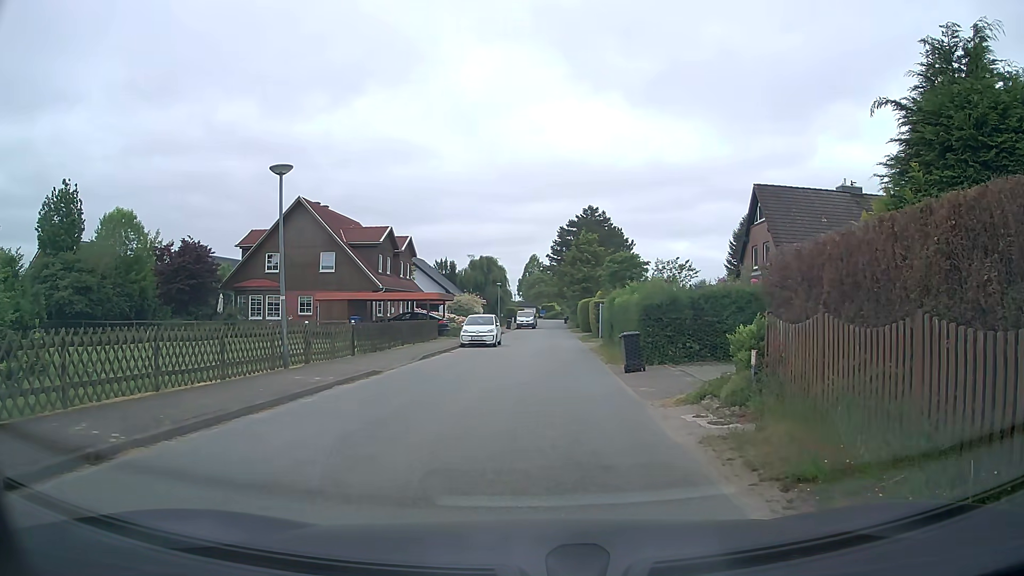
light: Day
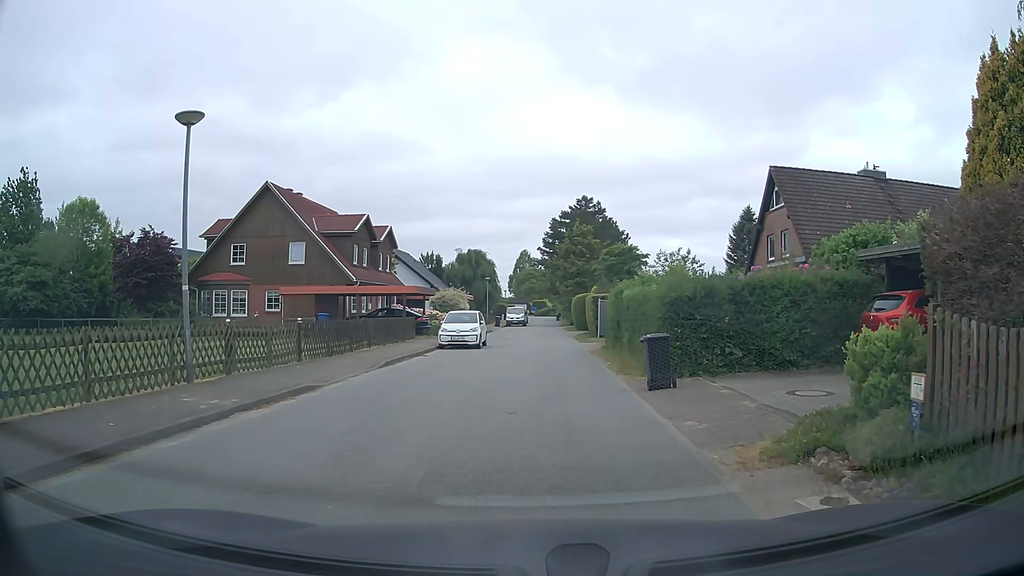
(+0.1, +4.4) m; +2°
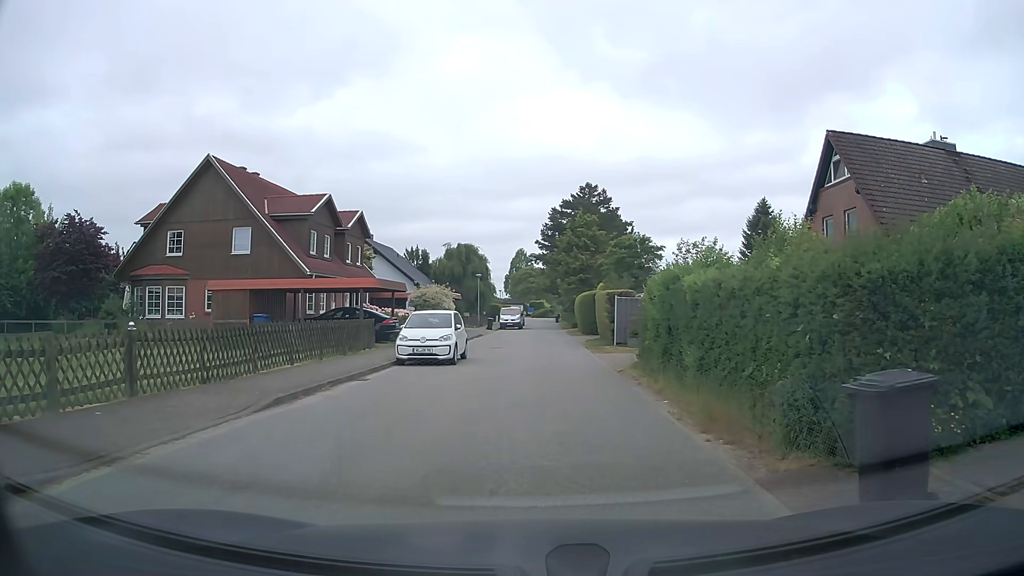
(0.0, +8.0) m; 0°
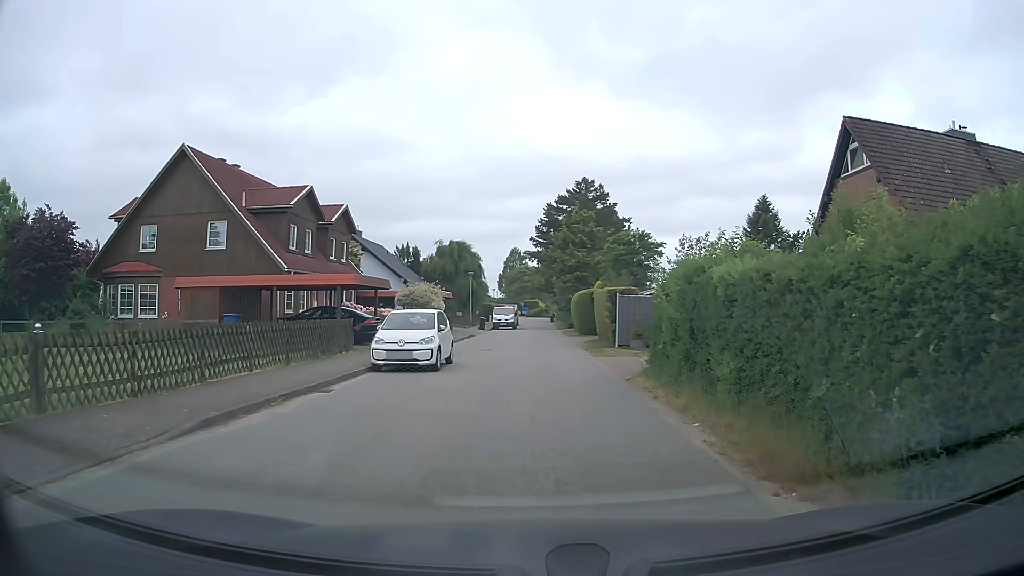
(0.0, +2.3) m; 0°
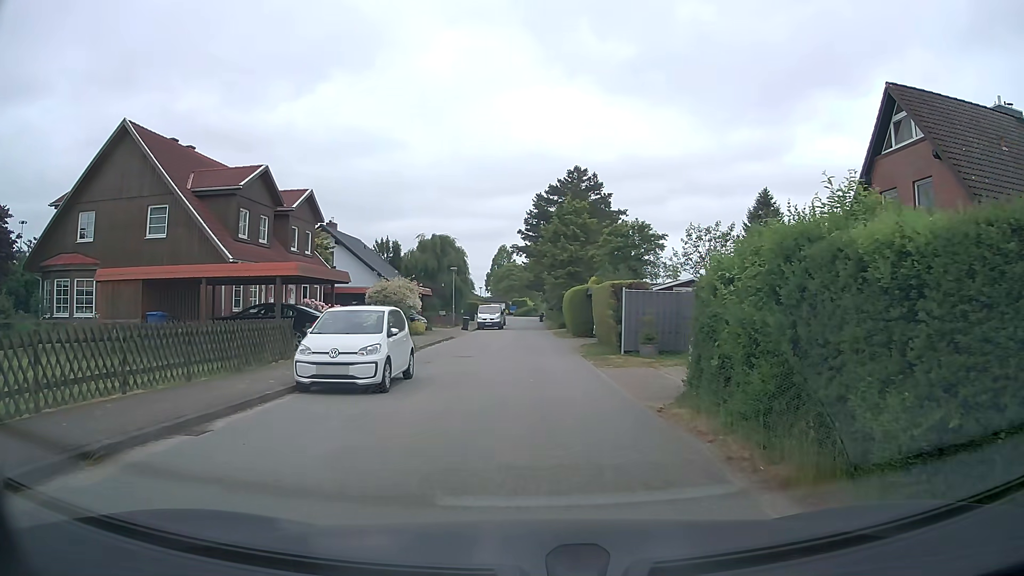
(+0.1, +4.6) m; +2°
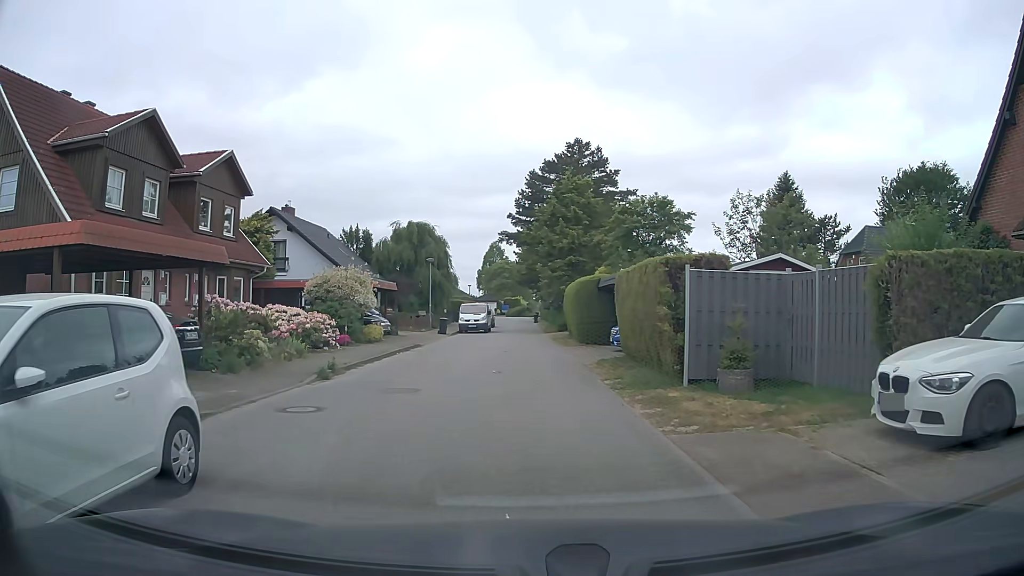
(0.0, +9.3) m; 0°
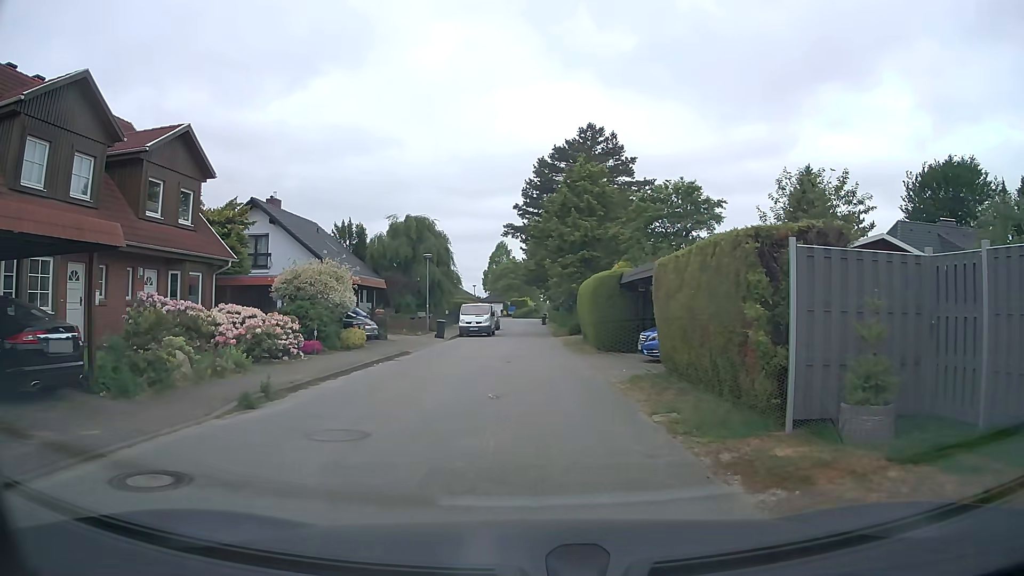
(0.0, +4.4) m; -1°
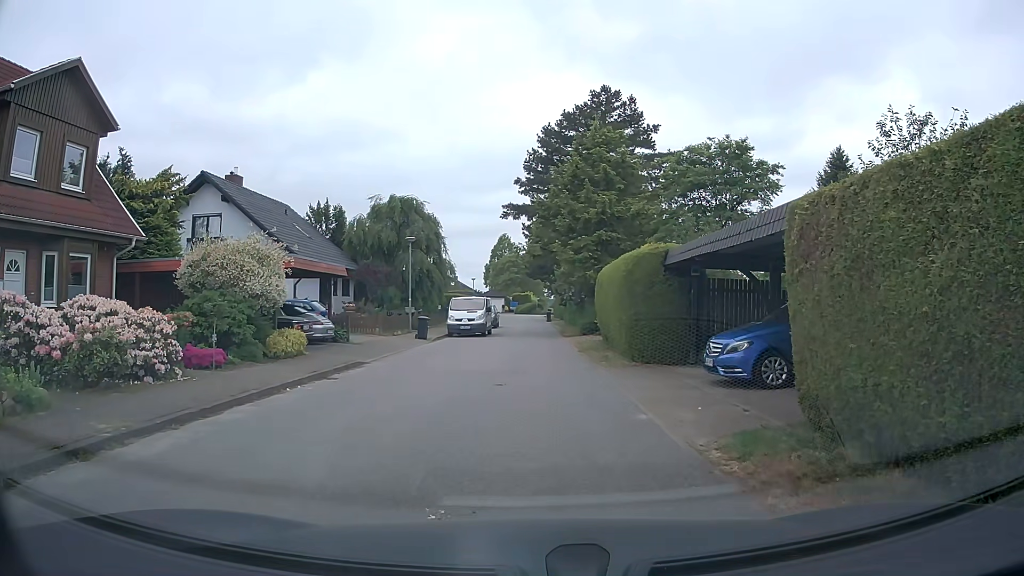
(0.0, +6.8) m; -1°
